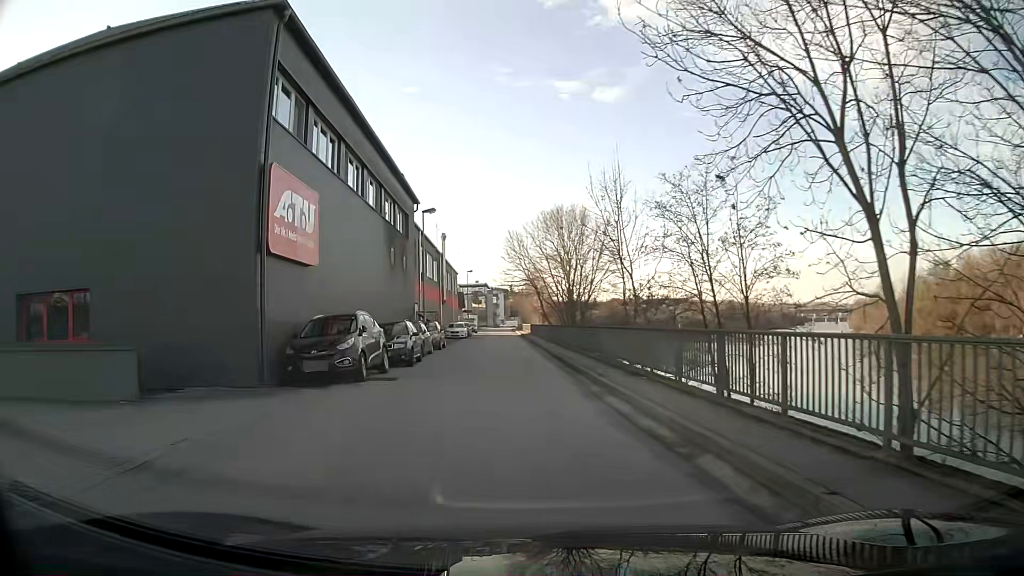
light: Day
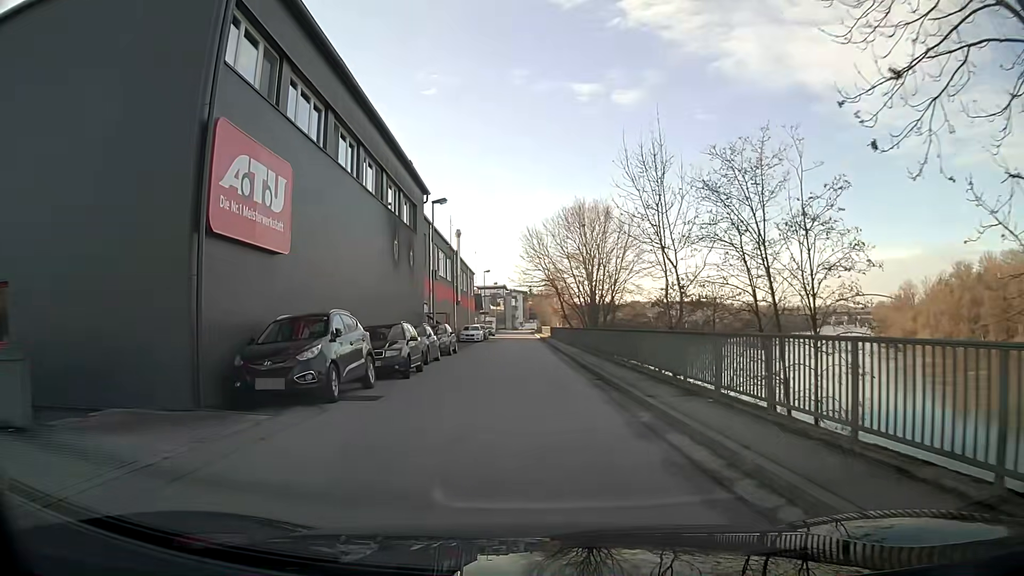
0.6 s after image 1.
(-0.1, +4.0) m; -2°
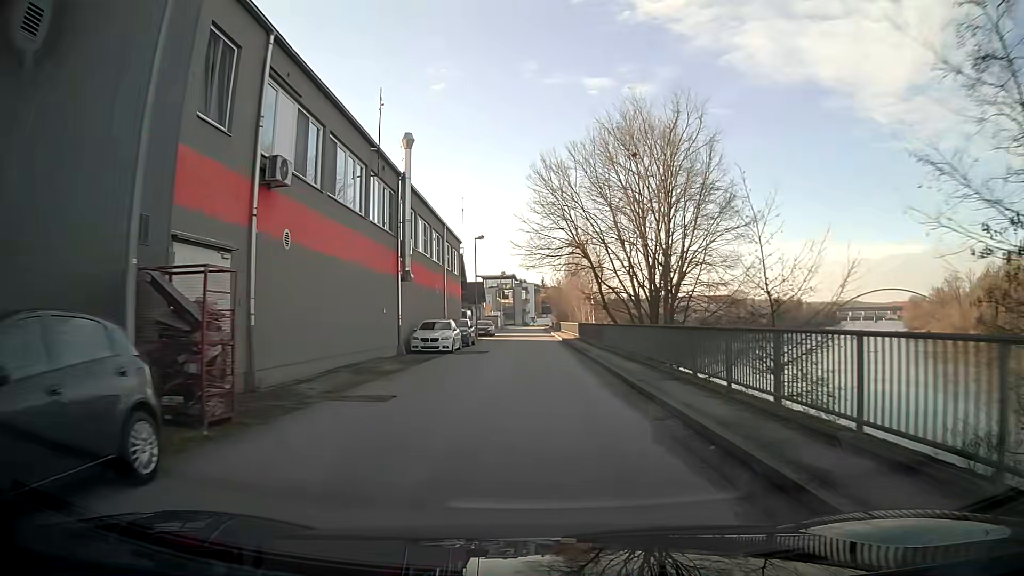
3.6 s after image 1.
(-0.2, +28.5) m; 0°
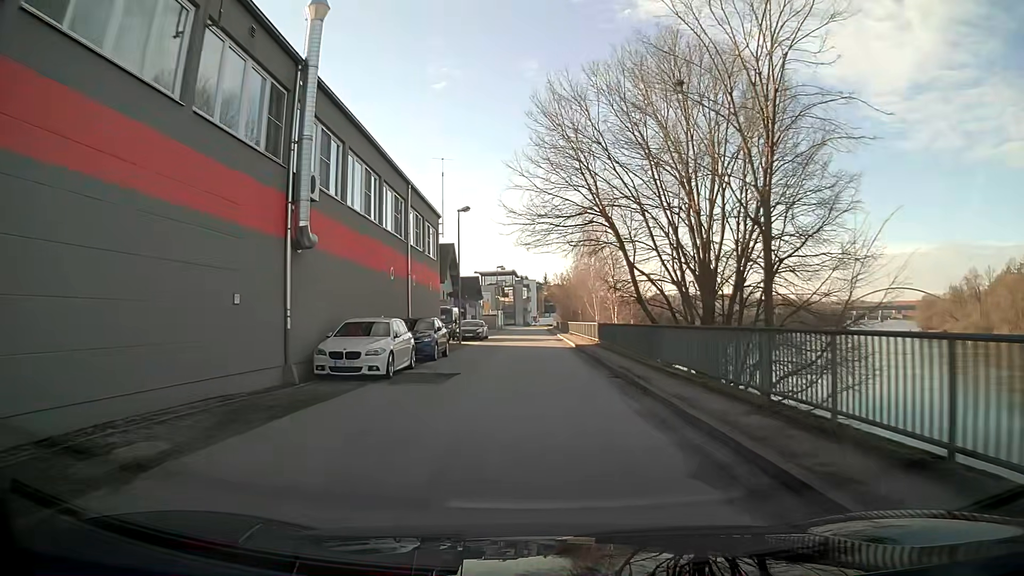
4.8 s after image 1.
(0.0, +13.3) m; 0°
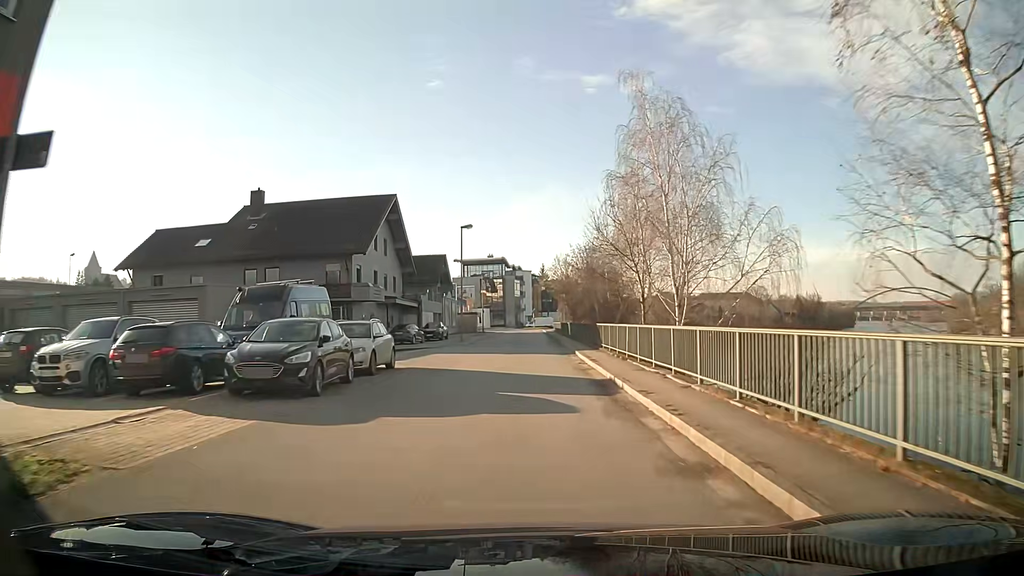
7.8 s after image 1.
(+0.4, +34.6) m; 0°
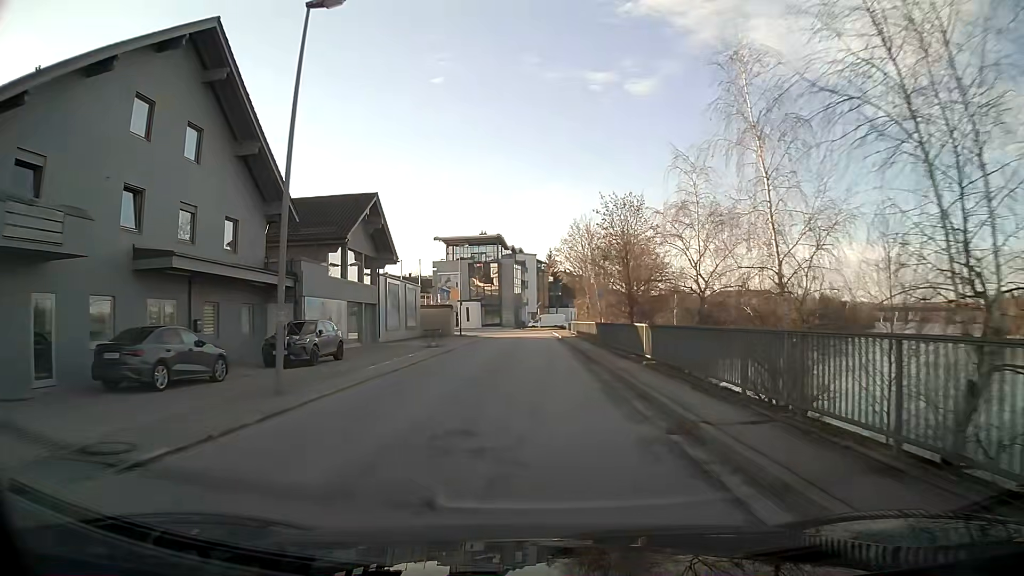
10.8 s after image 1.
(-0.1, +33.6) m; 0°
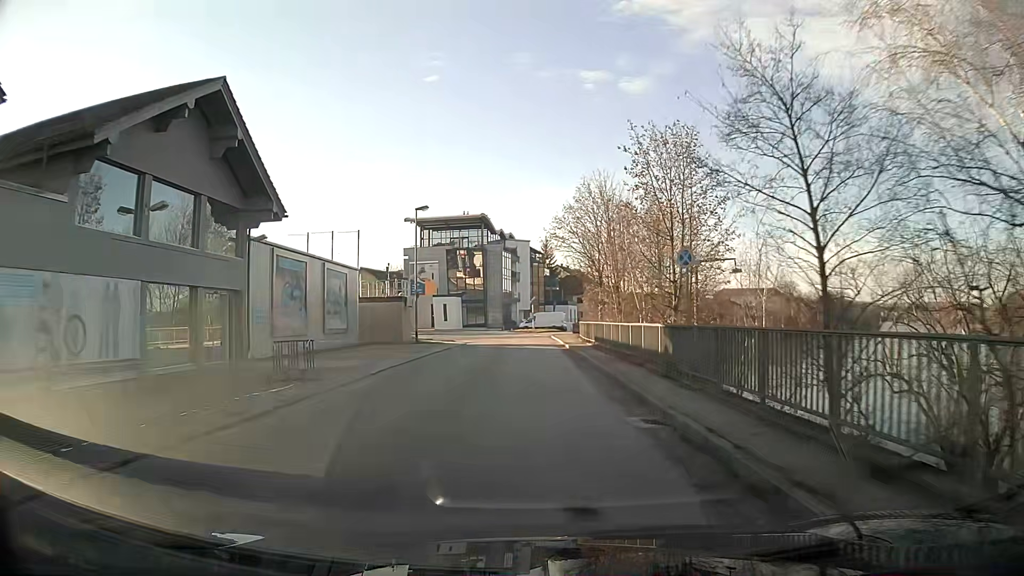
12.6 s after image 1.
(+0.1, +19.4) m; 0°
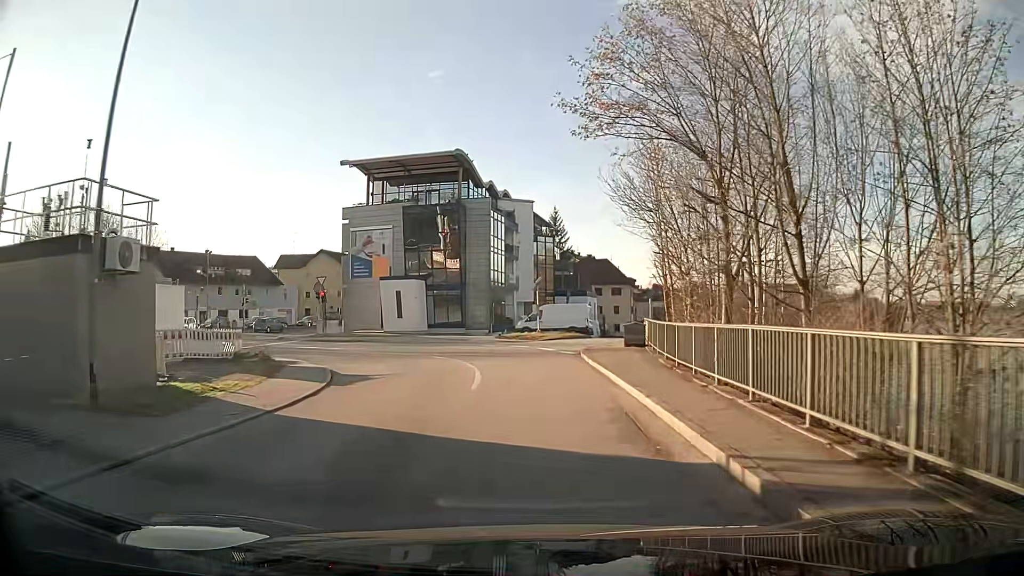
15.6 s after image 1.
(-0.1, +30.8) m; -1°
